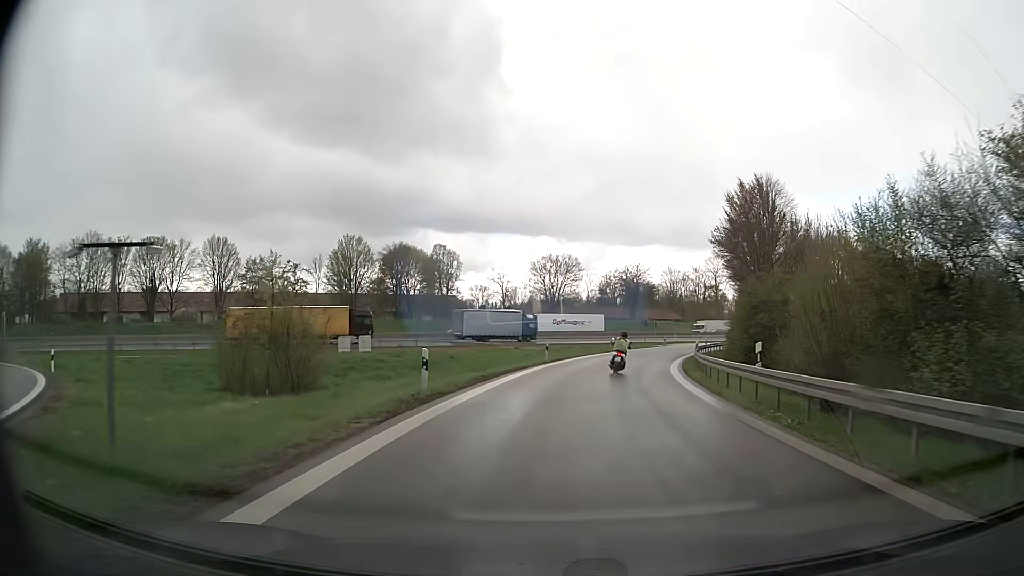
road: motorway_link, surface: asphalt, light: Day
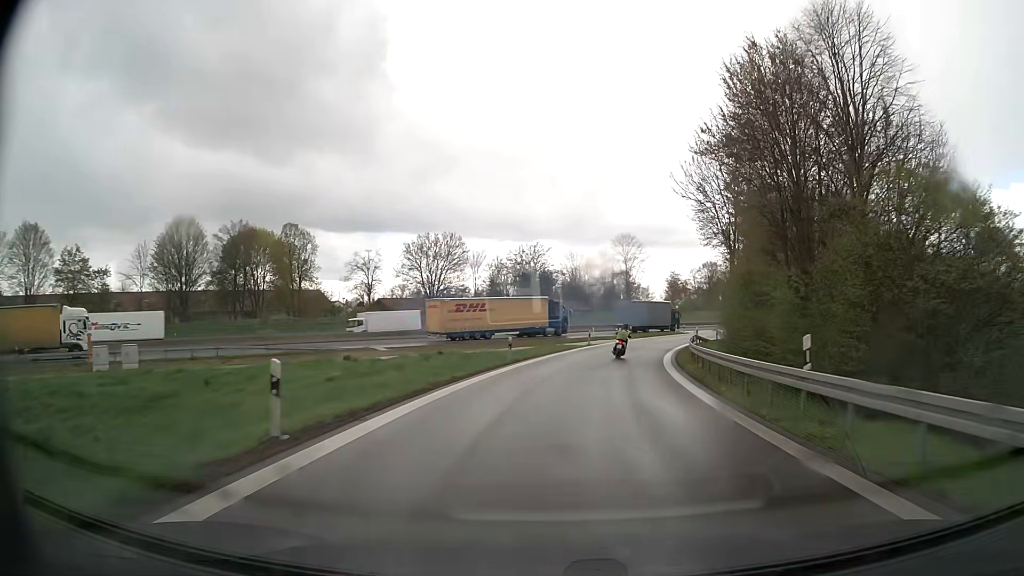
(+1.6, +25.5) m; +9°
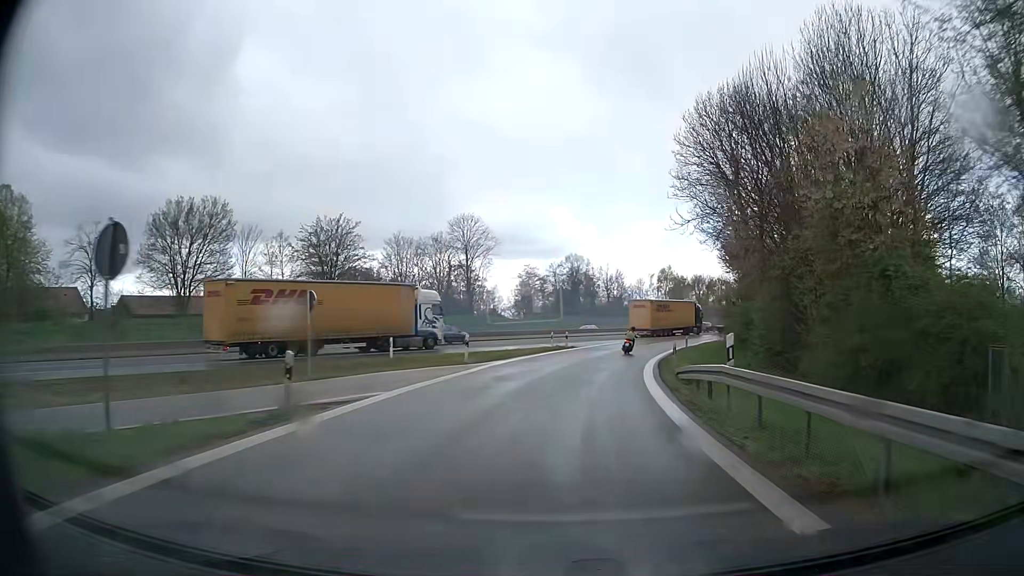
(+4.2, +35.7) m; +13°
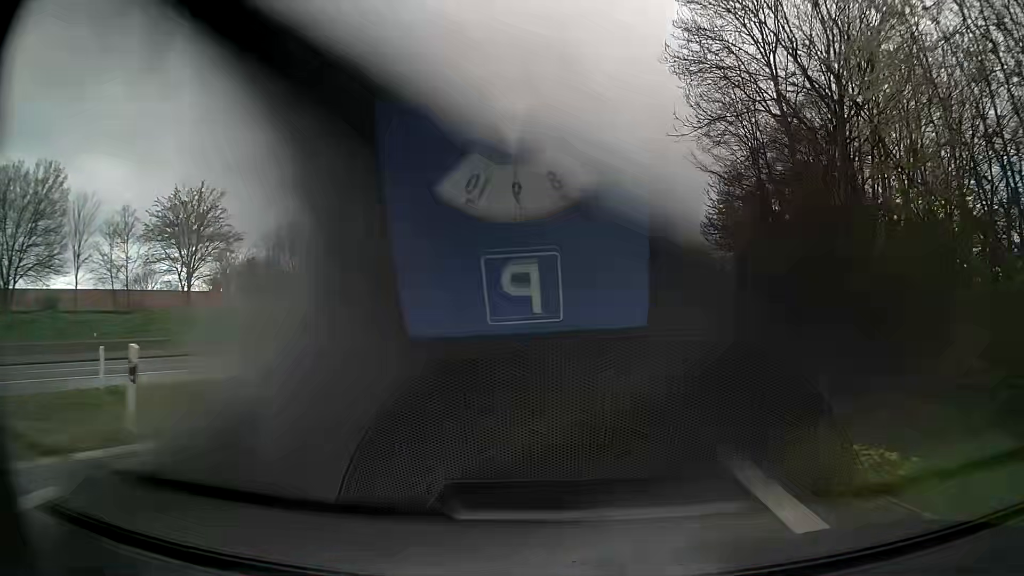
(+1.1, +19.1) m; +6°
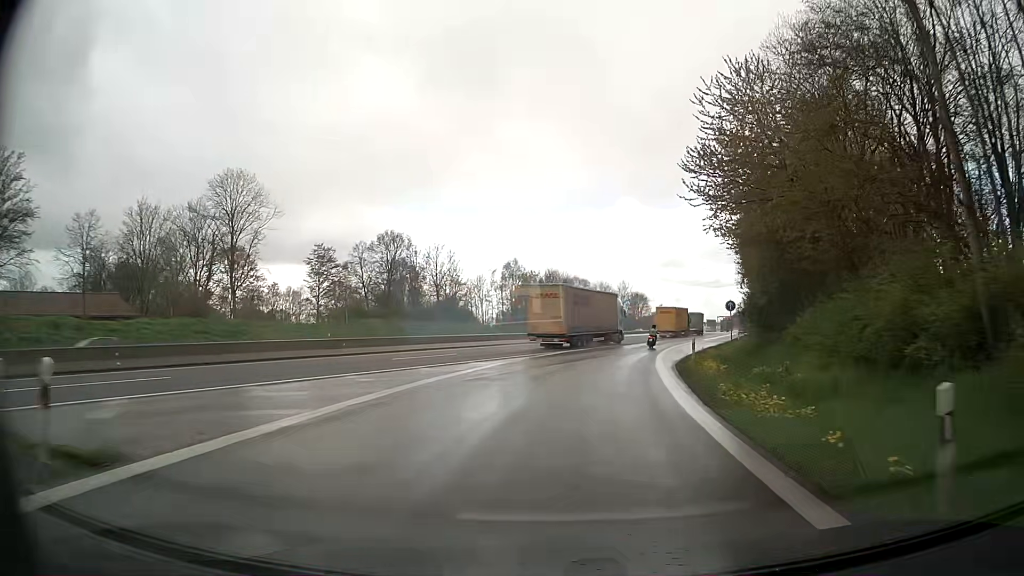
(+1.3, +19.8) m; +8°
